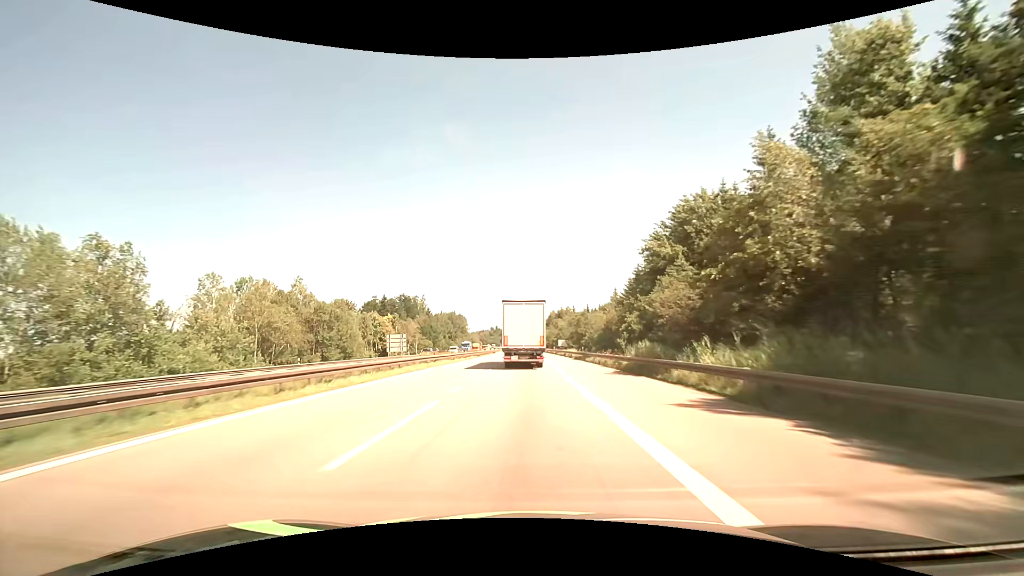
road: motorway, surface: asphalt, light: Day
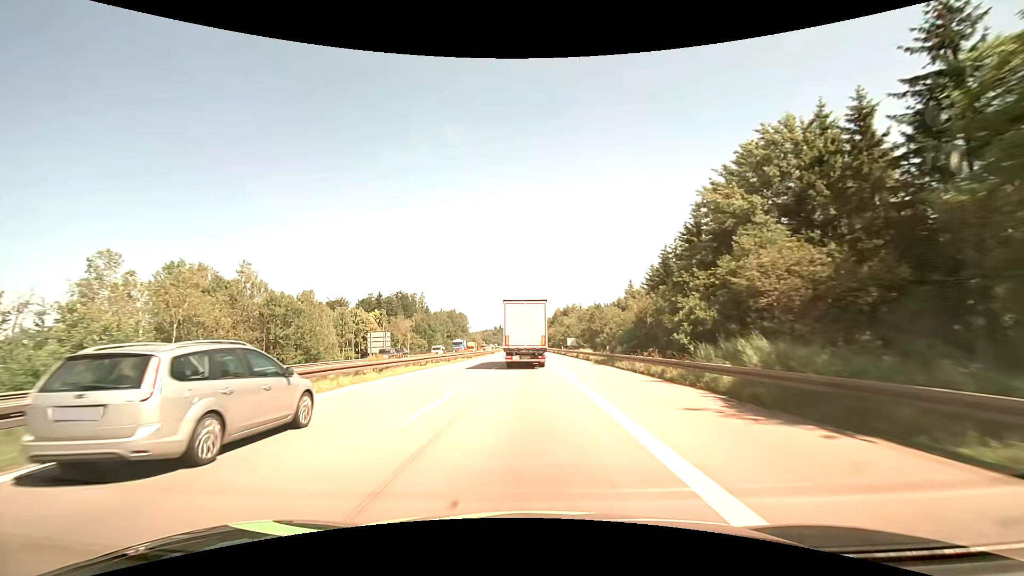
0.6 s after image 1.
(-0.1, +14.9) m; -1°
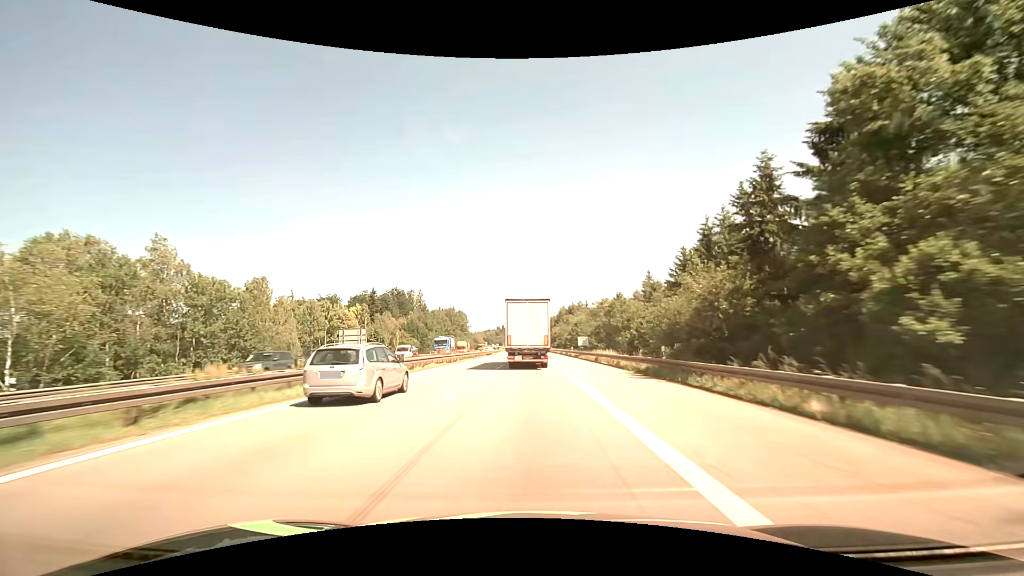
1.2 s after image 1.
(0.0, +15.1) m; 0°
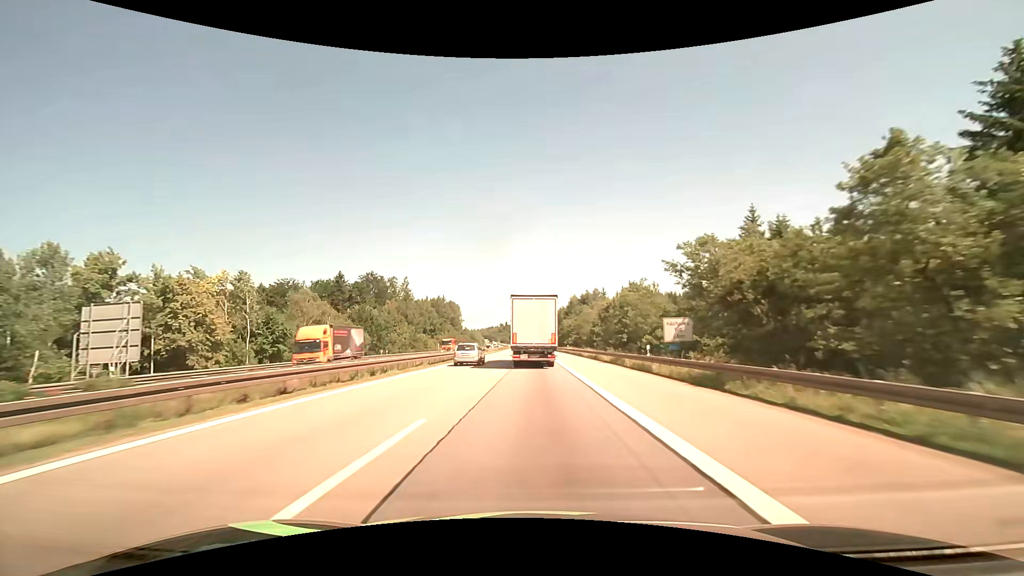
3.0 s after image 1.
(-0.2, +45.2) m; 0°
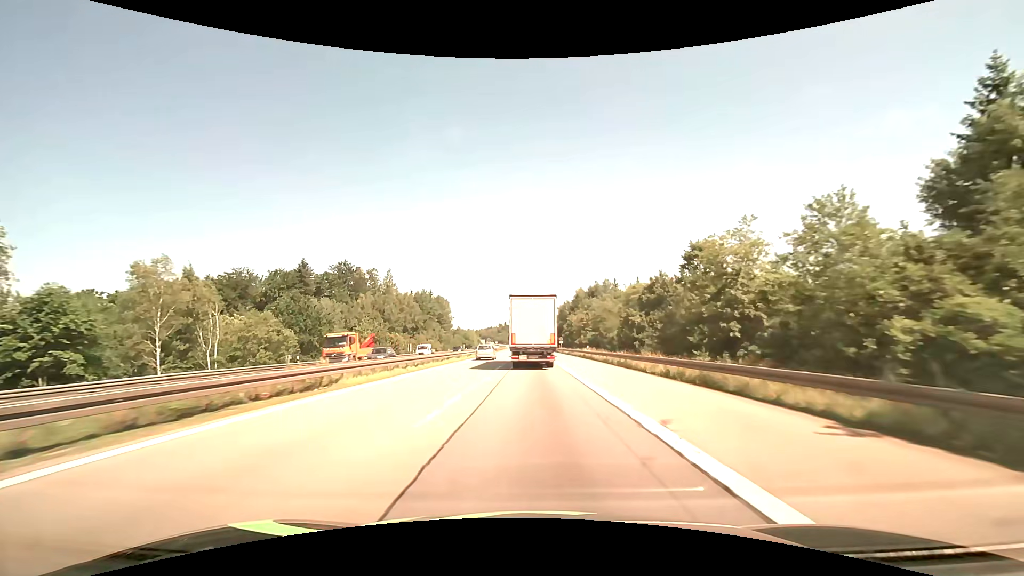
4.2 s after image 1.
(-0.1, +29.6) m; 0°
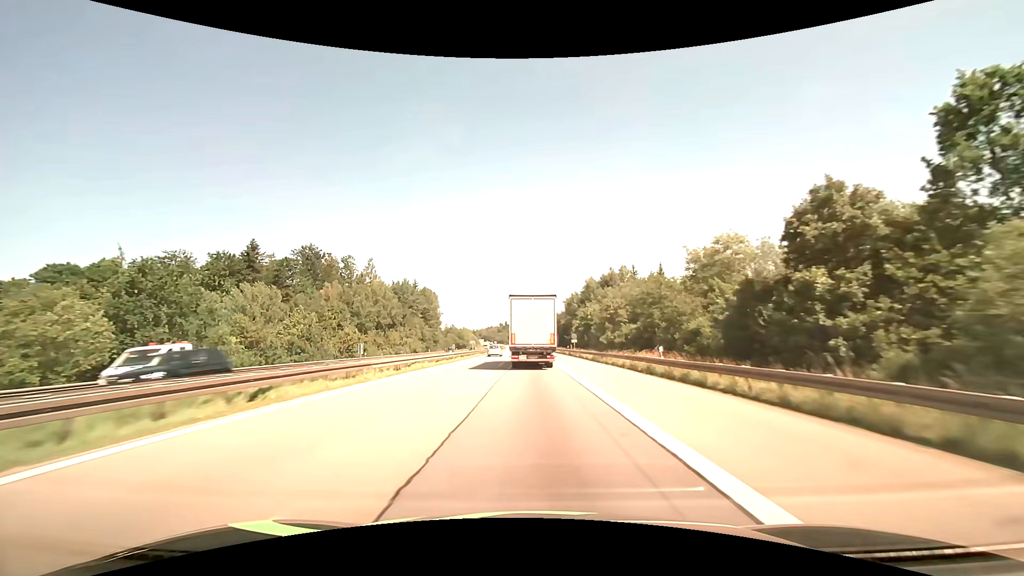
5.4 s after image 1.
(0.0, +29.3) m; 0°
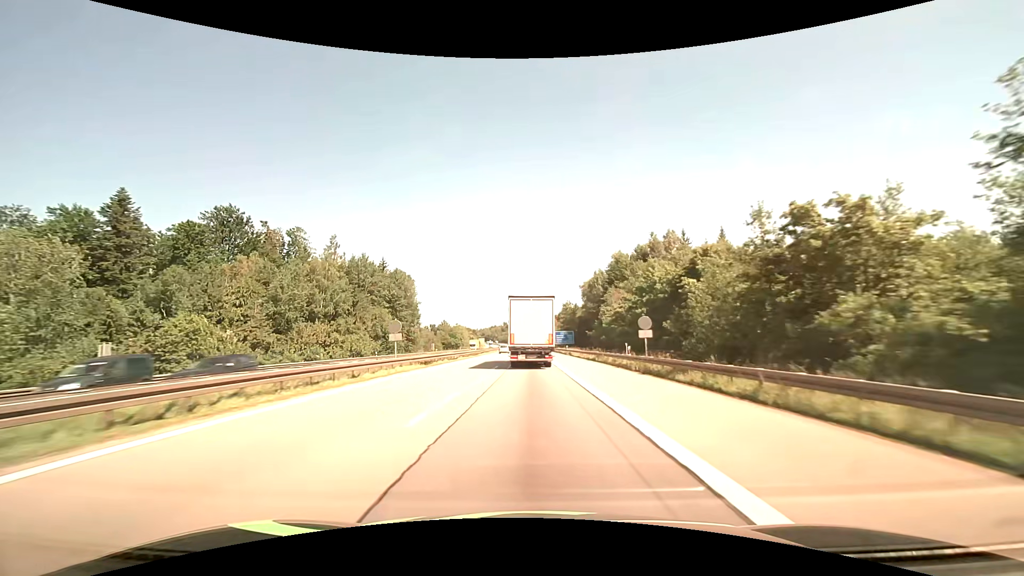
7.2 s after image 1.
(-0.2, +43.3) m; 0°
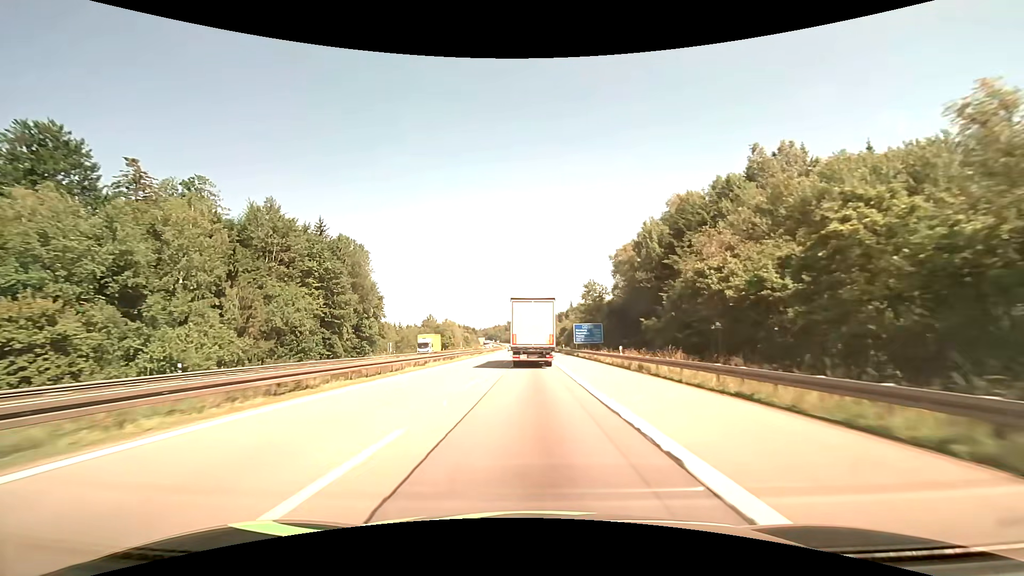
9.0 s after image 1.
(-0.3, +42.7) m; -1°
(0, +10) (0, +20) (0, +30) (0, +40) (0, +50) (0, +60) (0, +70) (-1, +80) (-1, +90) (-1, +100) m
